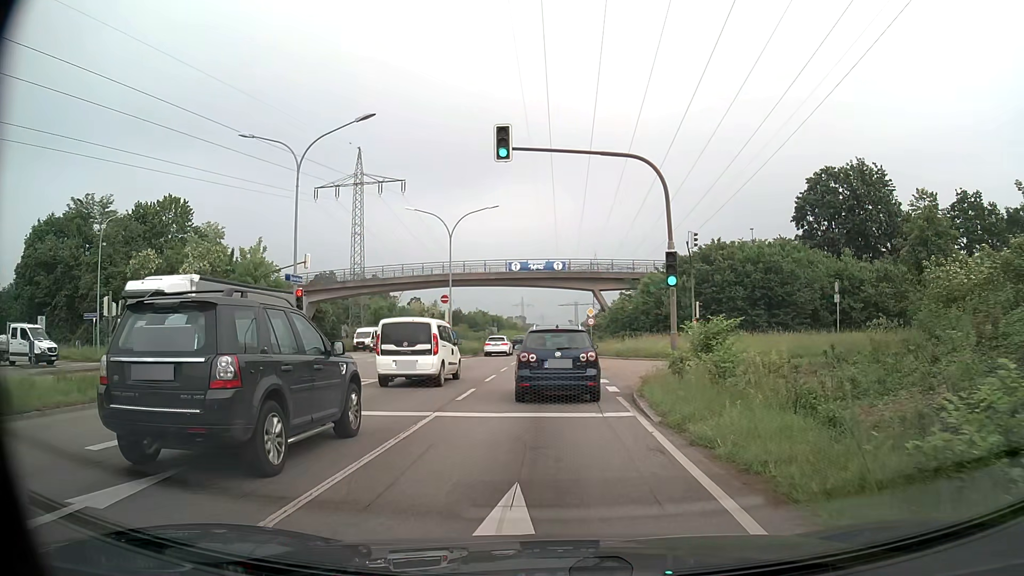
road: primary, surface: asphalt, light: Day
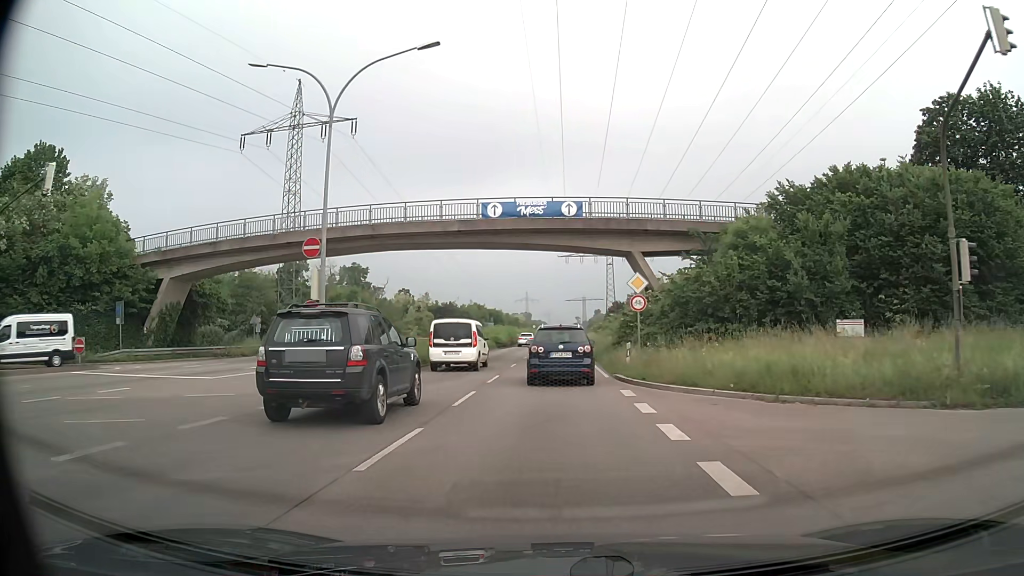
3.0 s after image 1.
(0.0, +26.4) m; 0°
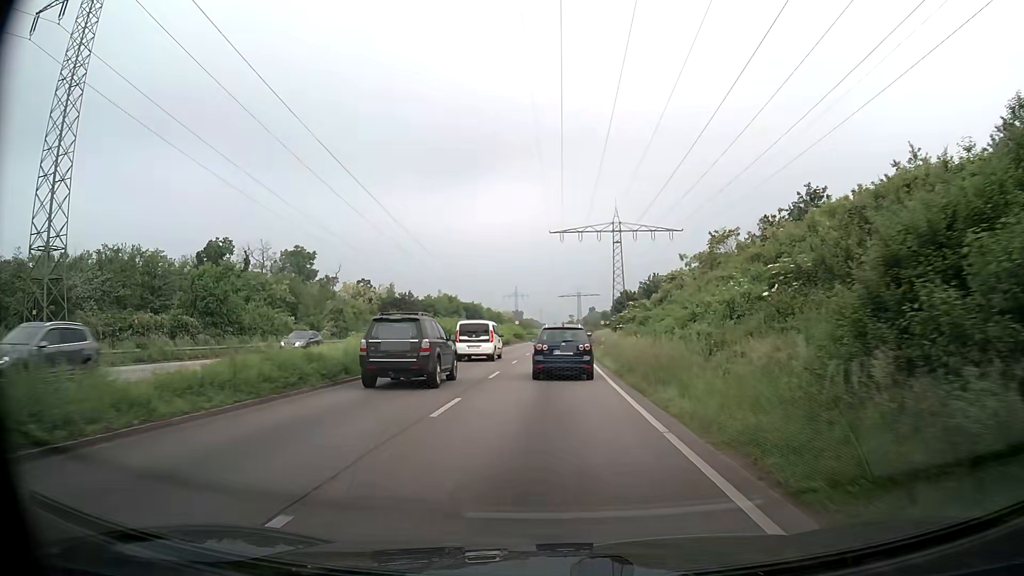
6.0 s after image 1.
(+0.2, +35.2) m; 0°
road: trunk
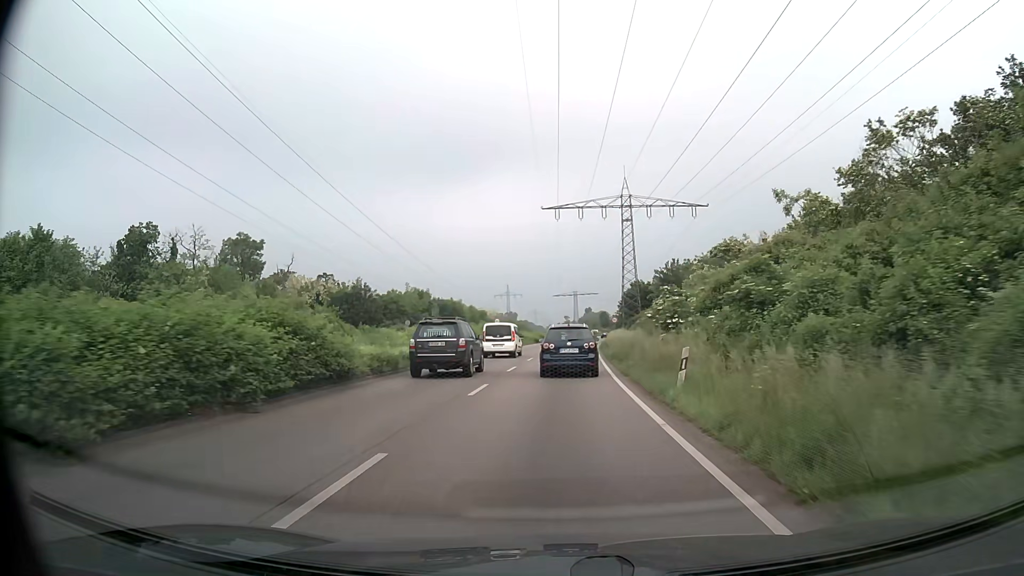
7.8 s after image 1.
(+0.5, +24.5) m; +1°
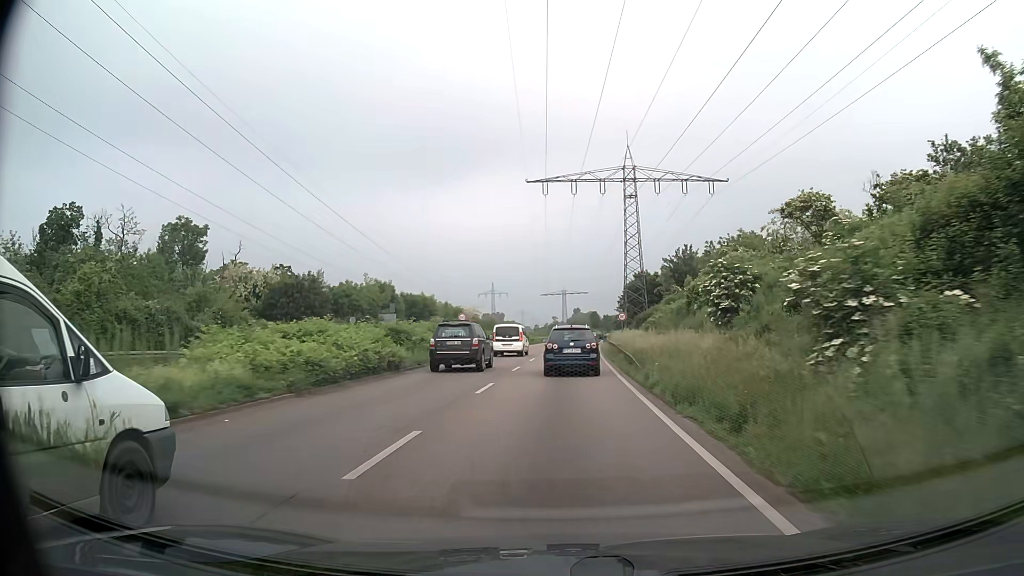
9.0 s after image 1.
(+0.1, +17.4) m; +1°
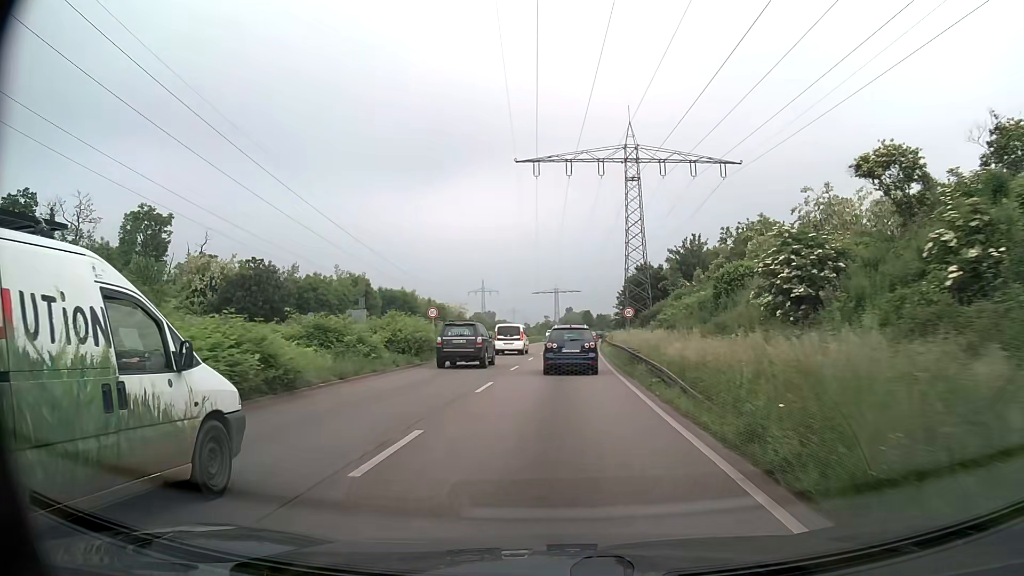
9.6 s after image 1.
(0.0, +9.0) m; +1°
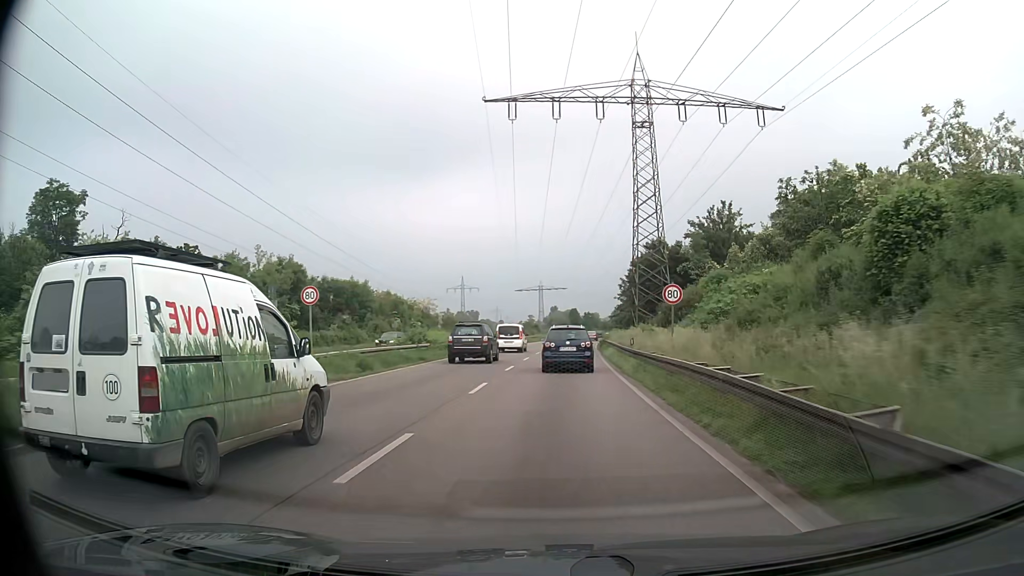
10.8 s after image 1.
(+0.2, +18.4) m; +1°
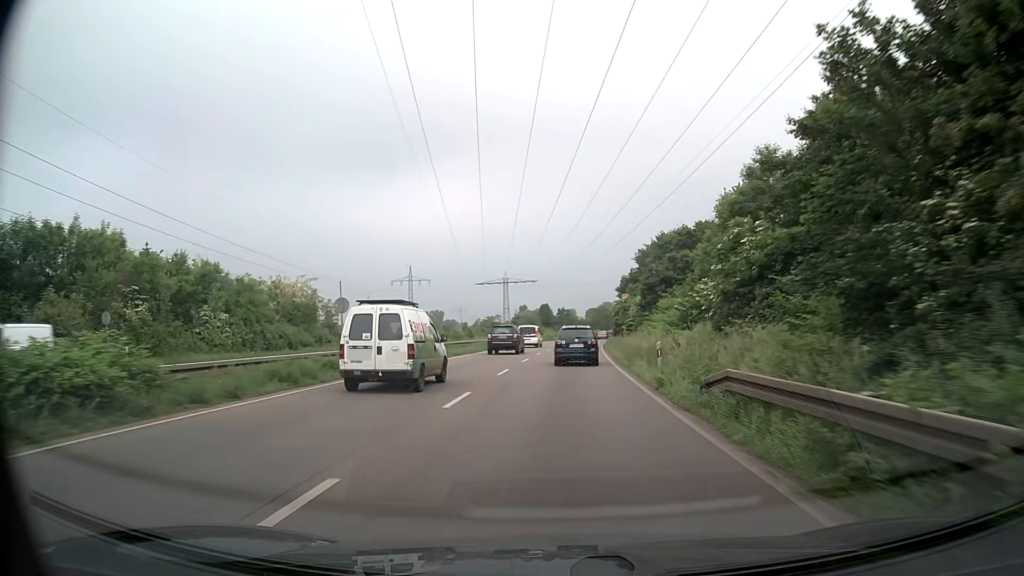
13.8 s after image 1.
(+1.1, +48.0) m; +2°
(0, +10) (0, +20) (0, +30) (+1, +40) (+1, +50) (+2, +60) (+3, +70) (+4, +80) (+5, +90) (+6, +100) m
